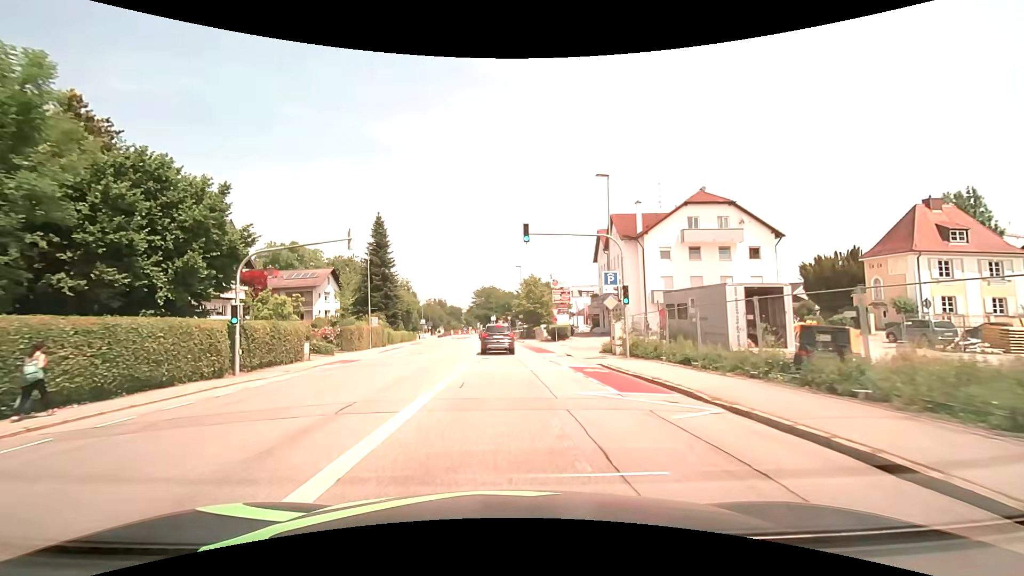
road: tertiary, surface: asphalt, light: Day
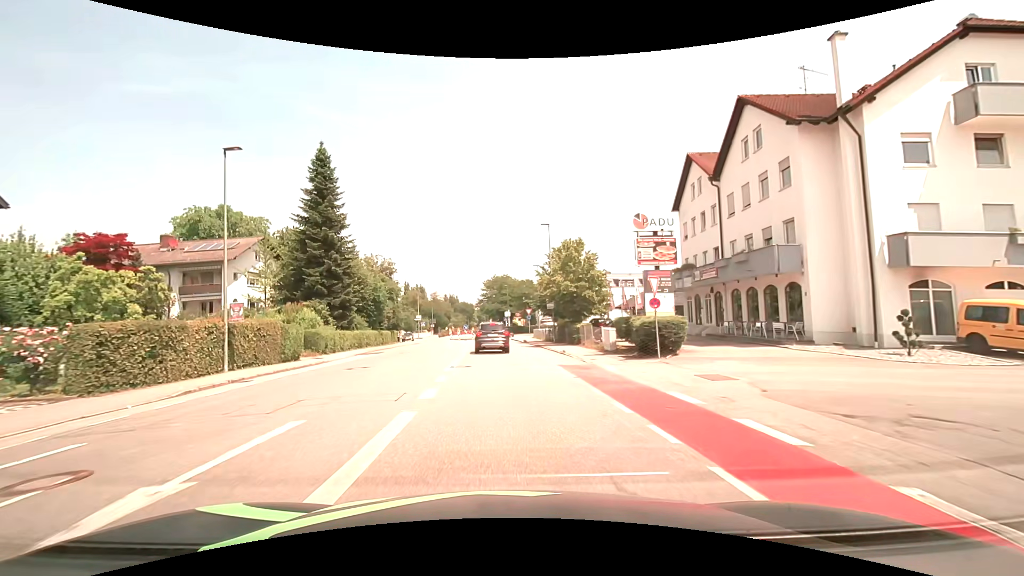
(-0.3, +27.4) m; -2°
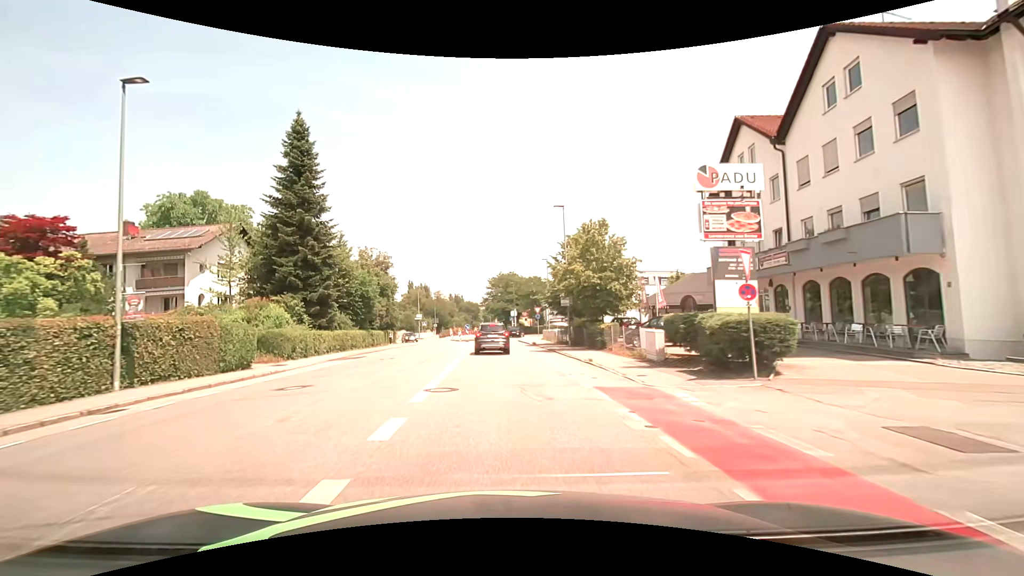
(0.0, +6.5) m; 0°
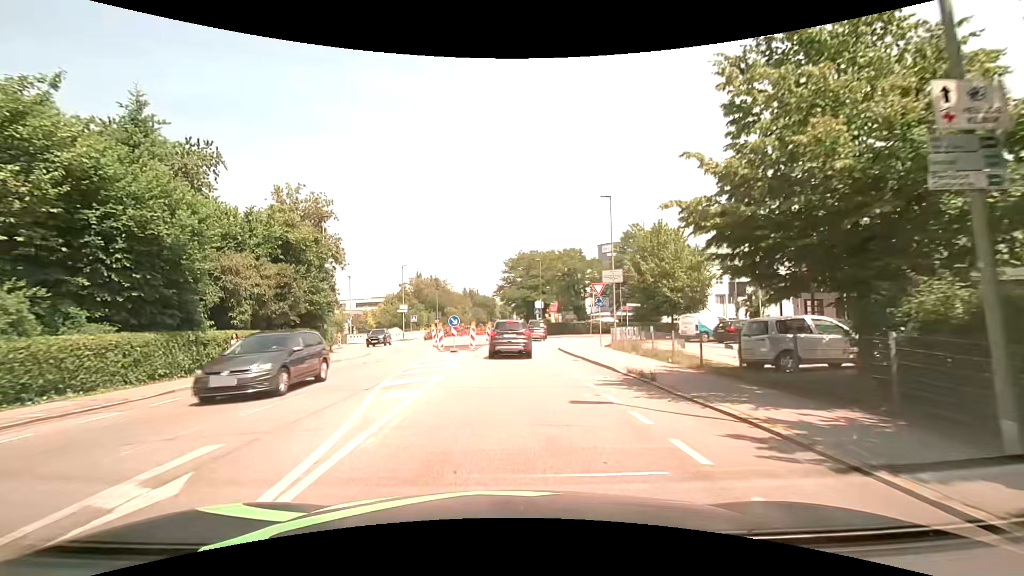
(-0.7, +30.1) m; -2°
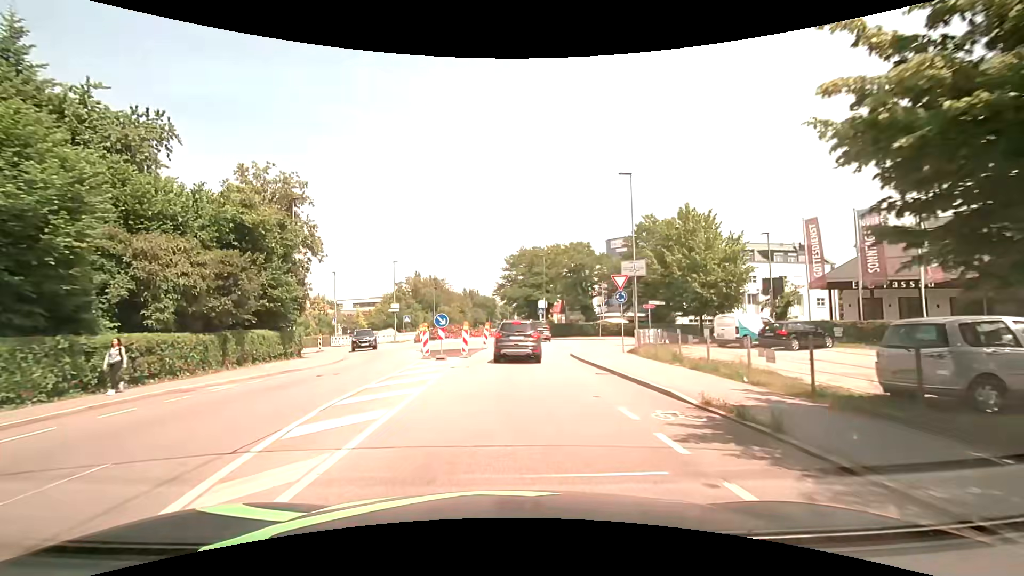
(0.0, +5.5) m; 0°
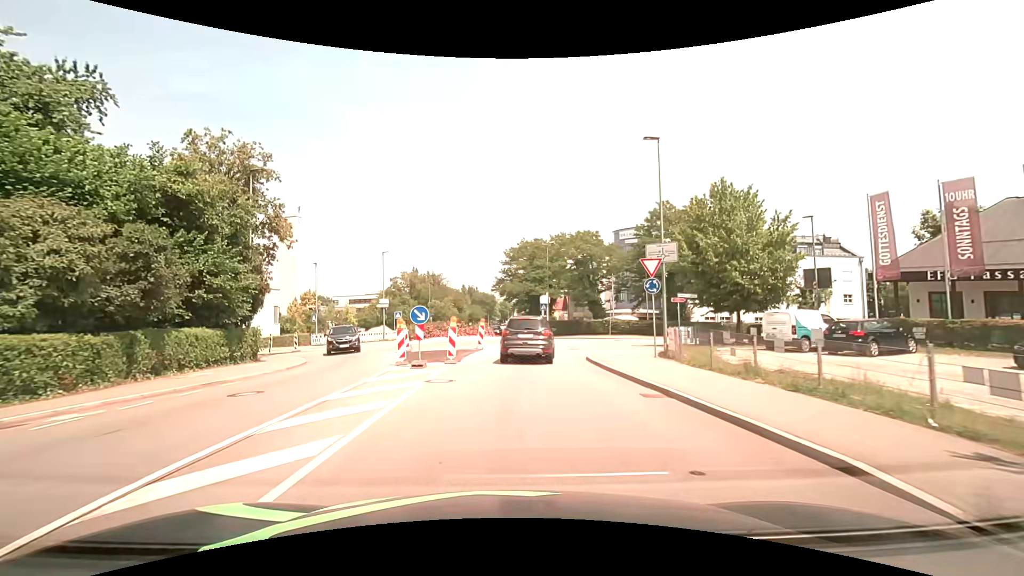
(+0.1, +5.3) m; +1°
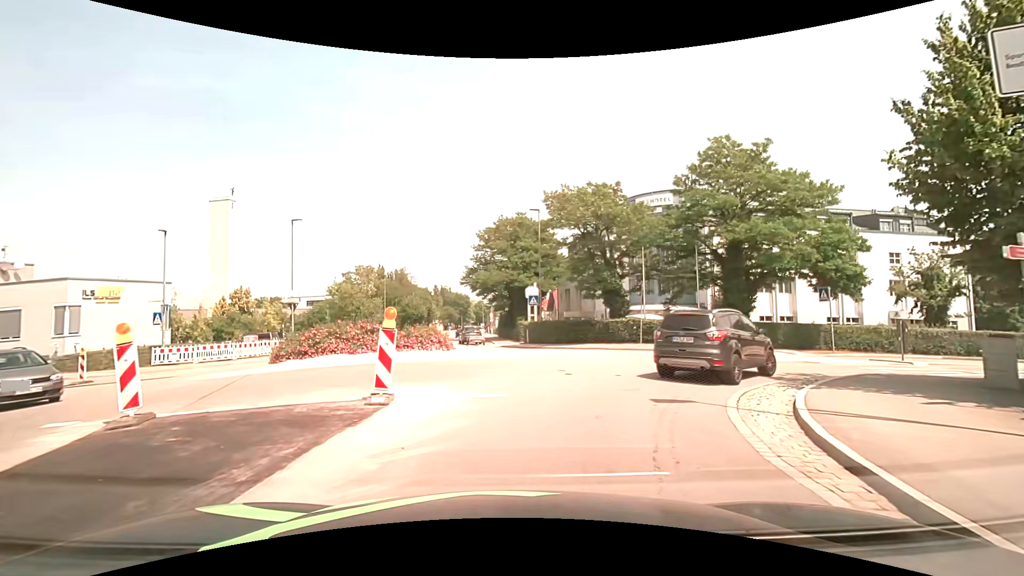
(+0.2, +17.8) m; +3°
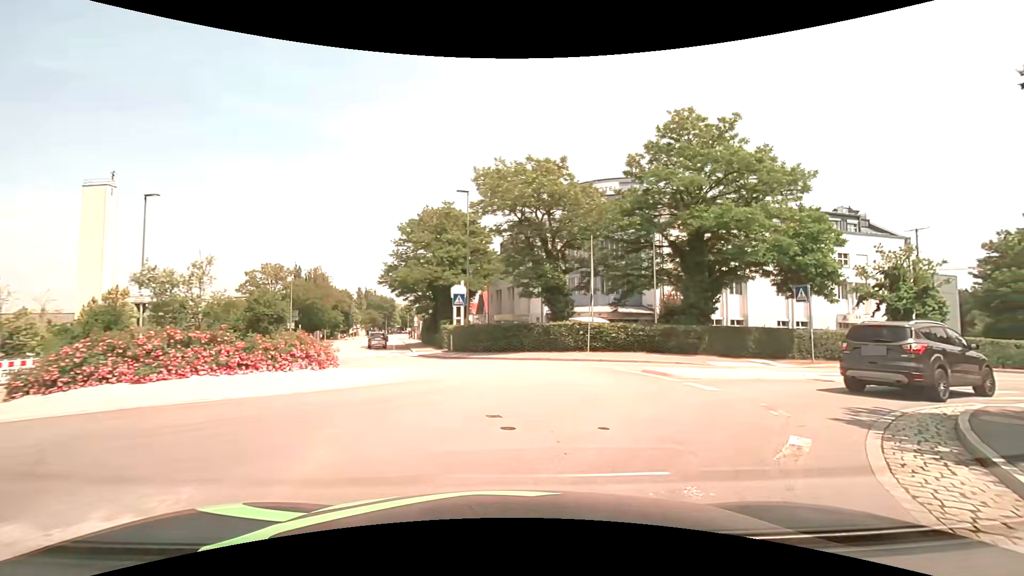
(+0.3, +6.1) m; +8°
(+3, +9) (+11, +15) (+20, +18) (+30, +21) (+40, +23) (+49, +27) (+58, +31) (+67, +36) (+75, +42) (+82, +49) m
